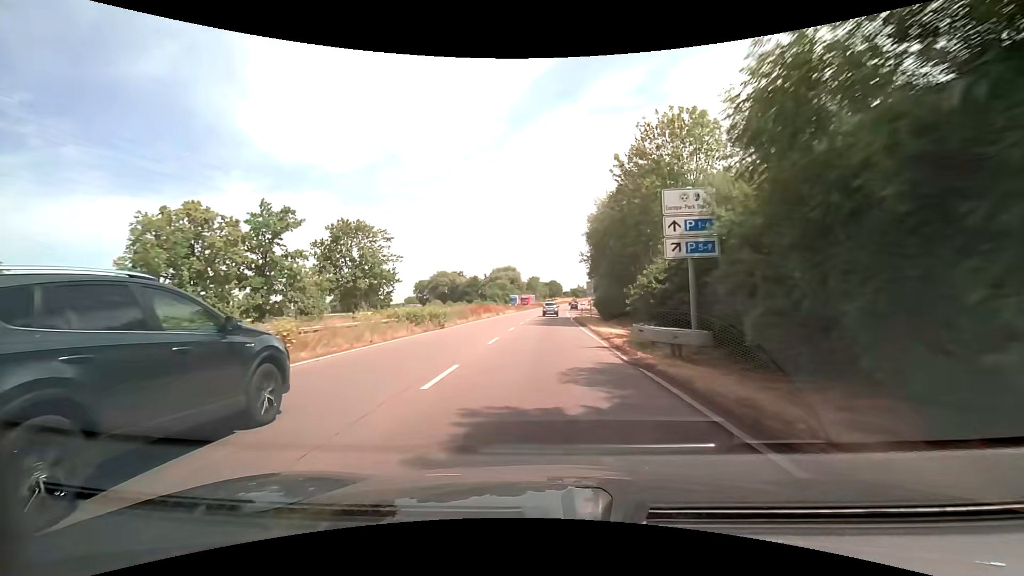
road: trunk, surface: asphalt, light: Day
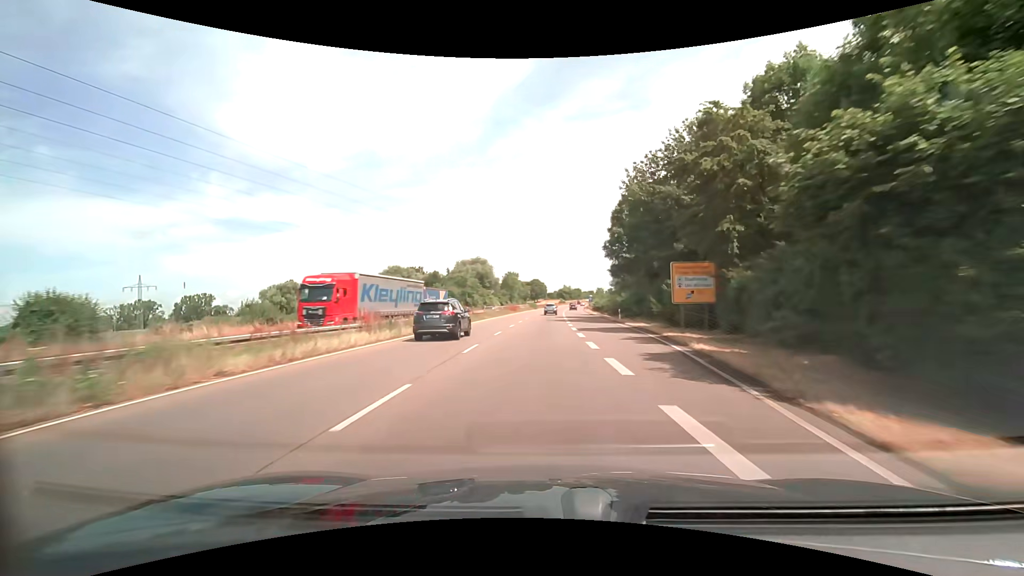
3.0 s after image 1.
(+1.1, +56.6) m; +2°
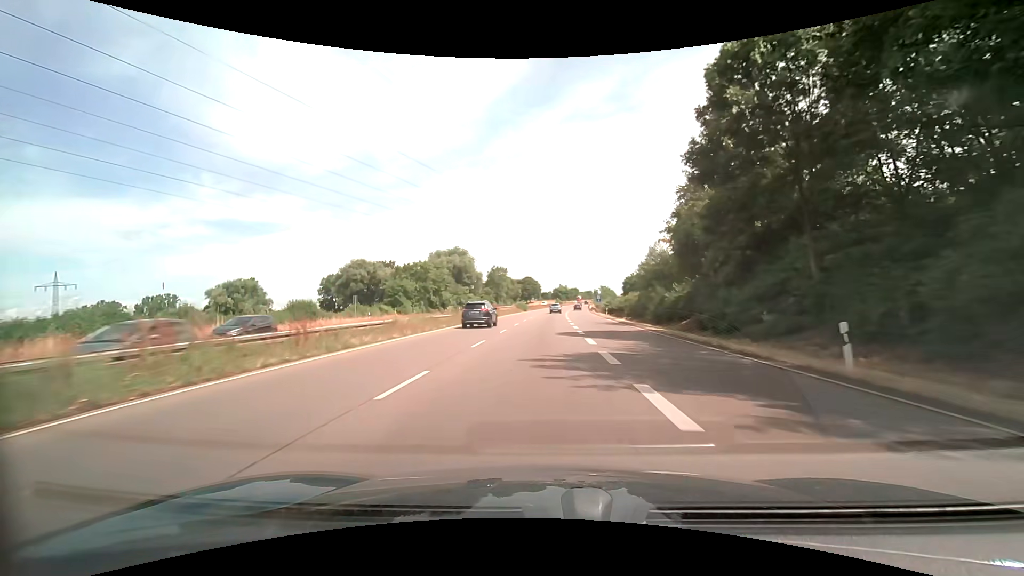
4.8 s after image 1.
(+0.2, +34.3) m; +1°
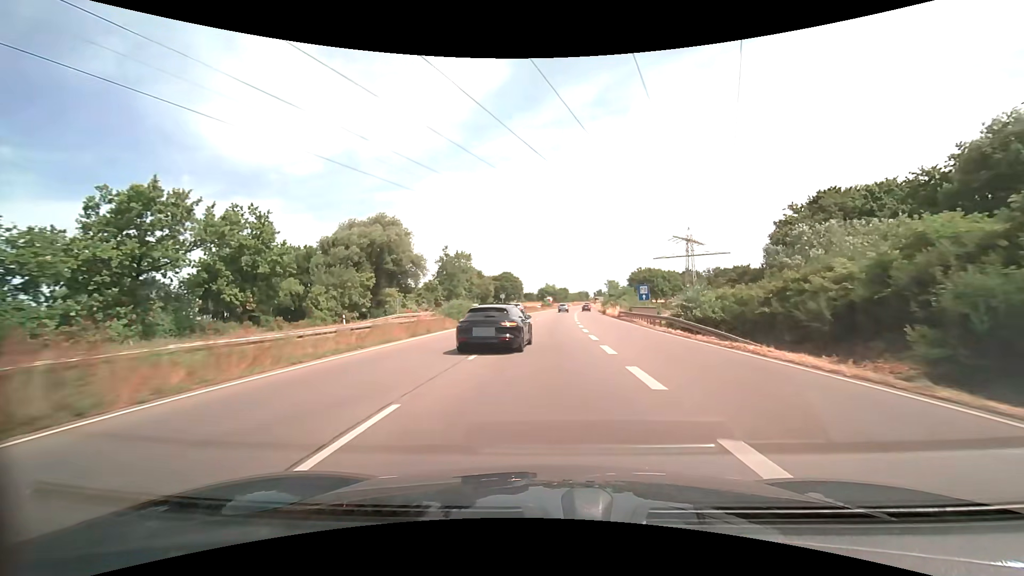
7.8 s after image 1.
(+0.5, +57.5) m; +2°
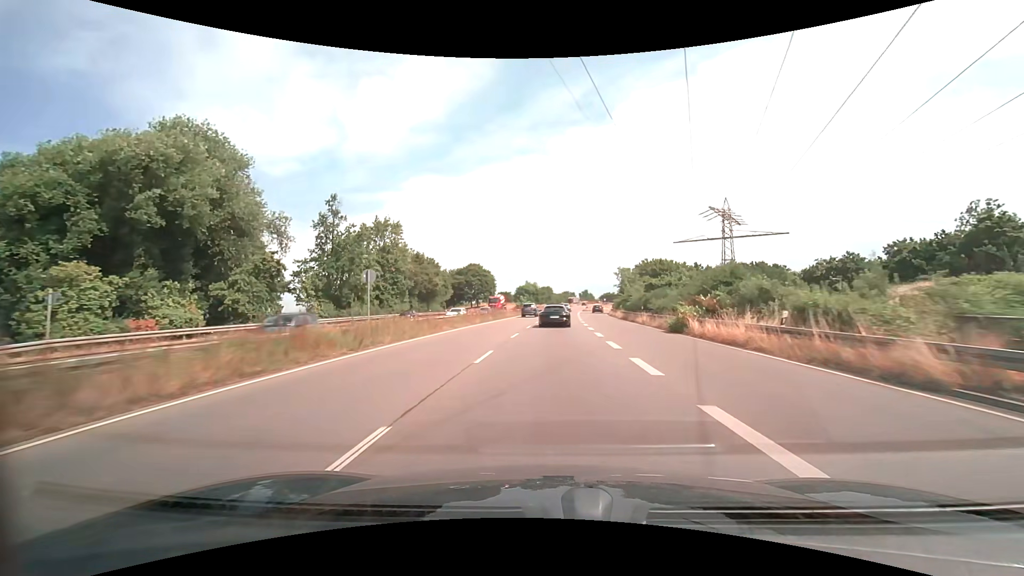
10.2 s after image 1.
(+0.7, +46.5) m; +2°
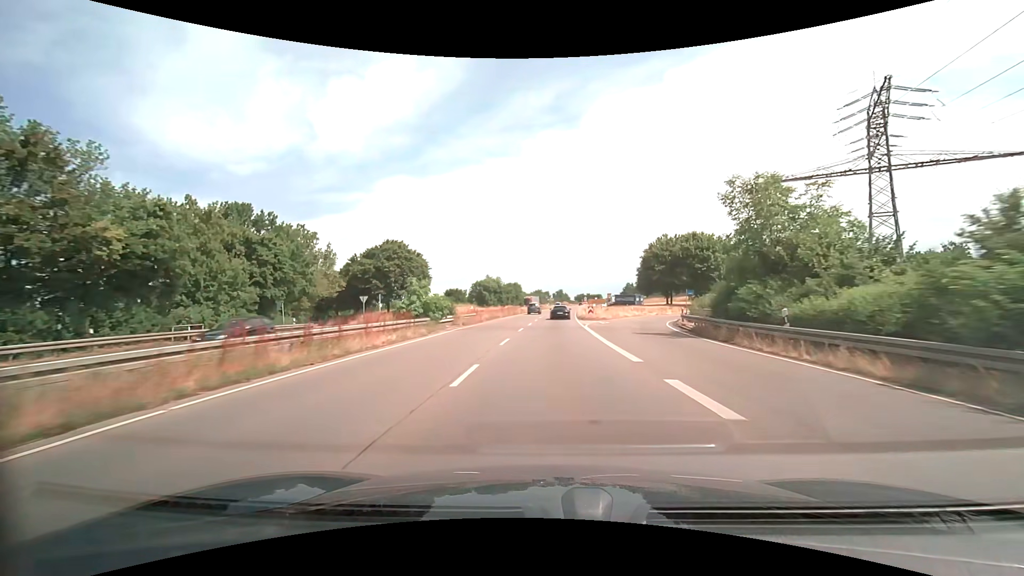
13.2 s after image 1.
(+1.7, +58.4) m; +3°
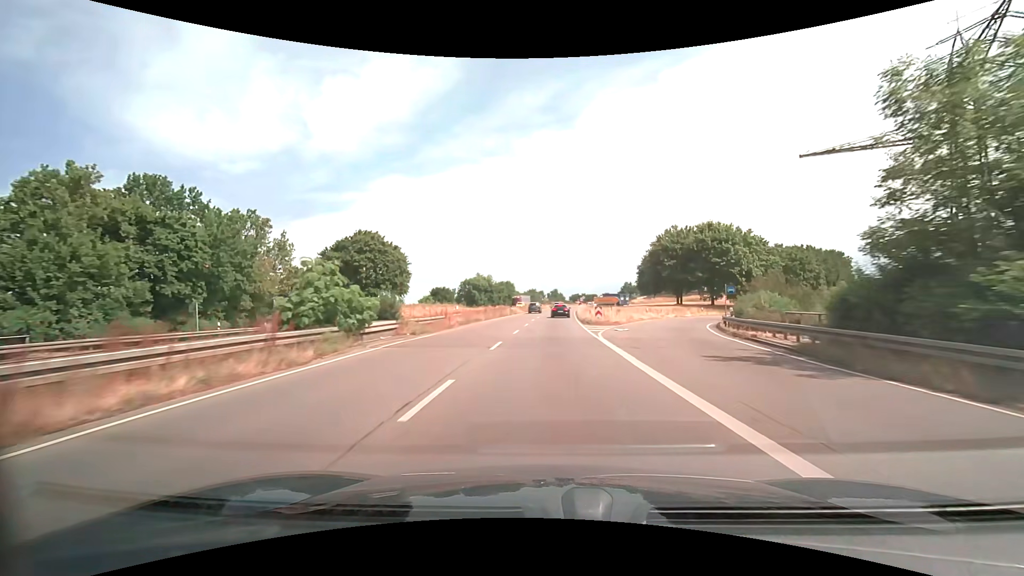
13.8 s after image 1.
(+0.1, +11.6) m; +1°
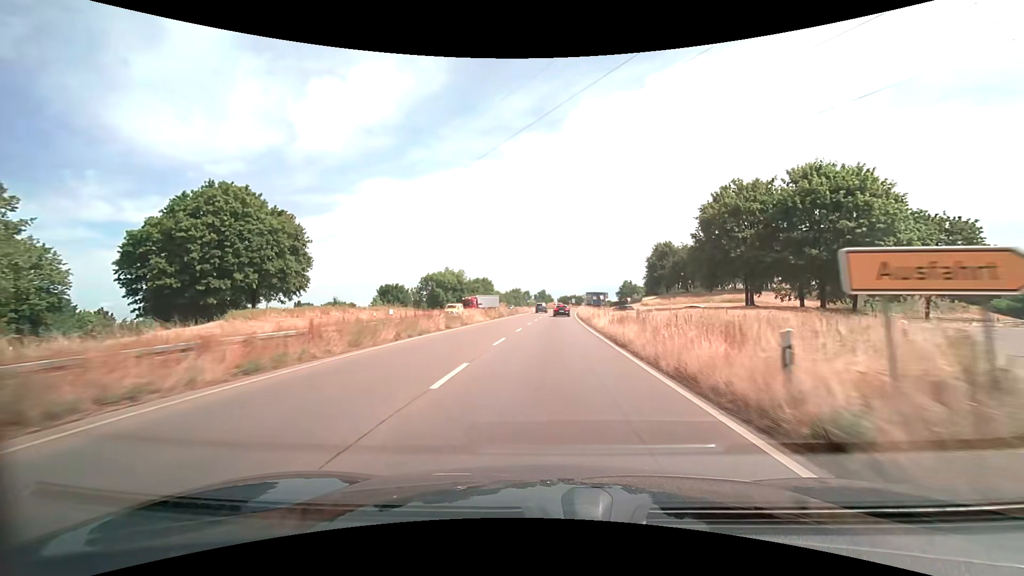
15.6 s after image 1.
(+0.3, +34.5) m; +1°
(0, +10) (0, +20) (0, +30) (+1, +40) (+1, +50) (+1, +60) (+2, +70) (+3, +80) (+3, +90) (+4, +100) m
